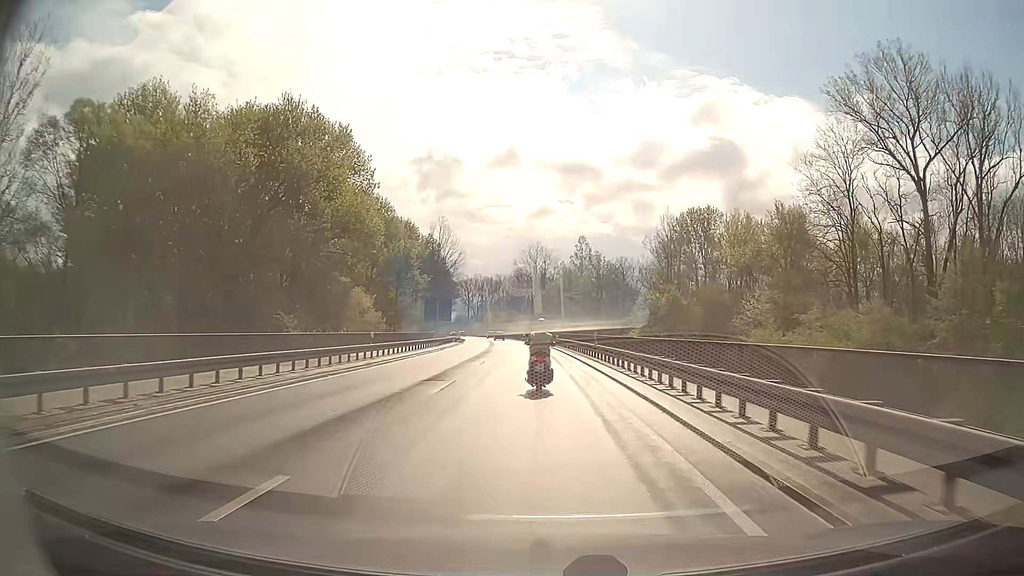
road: secondary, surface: asphalt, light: Day
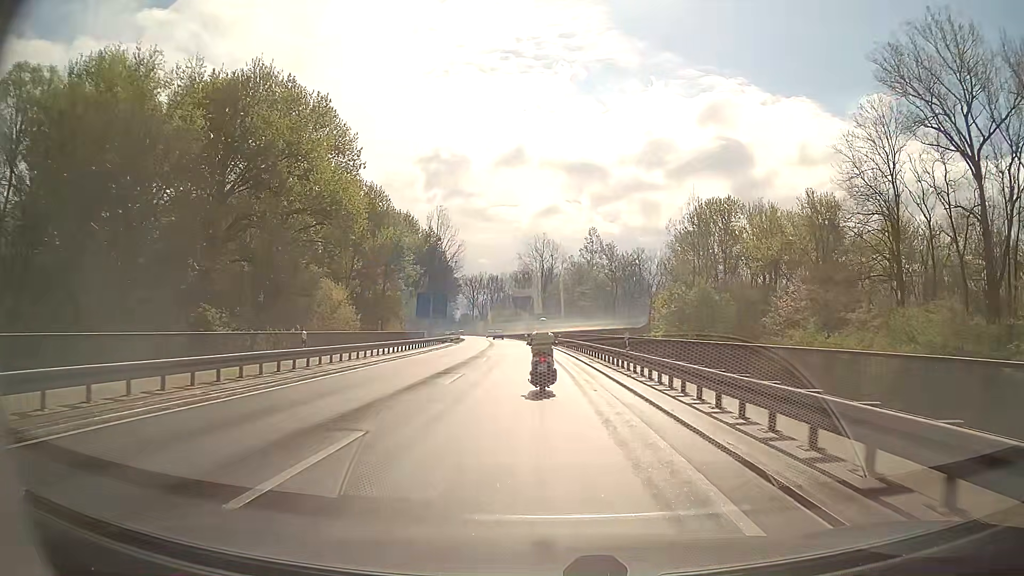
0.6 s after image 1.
(0.0, +9.4) m; -1°
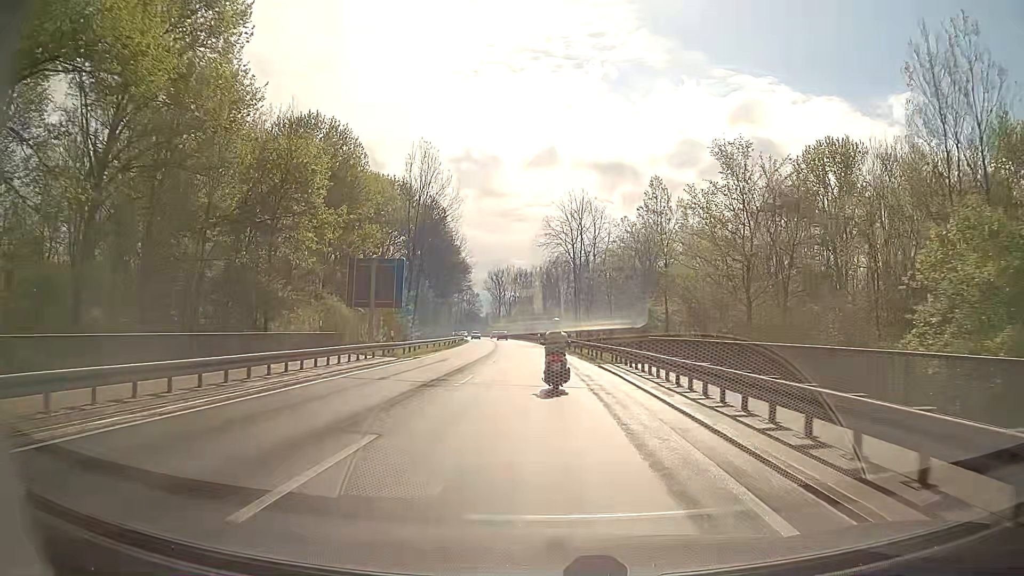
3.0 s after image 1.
(-0.8, +36.7) m; -3°
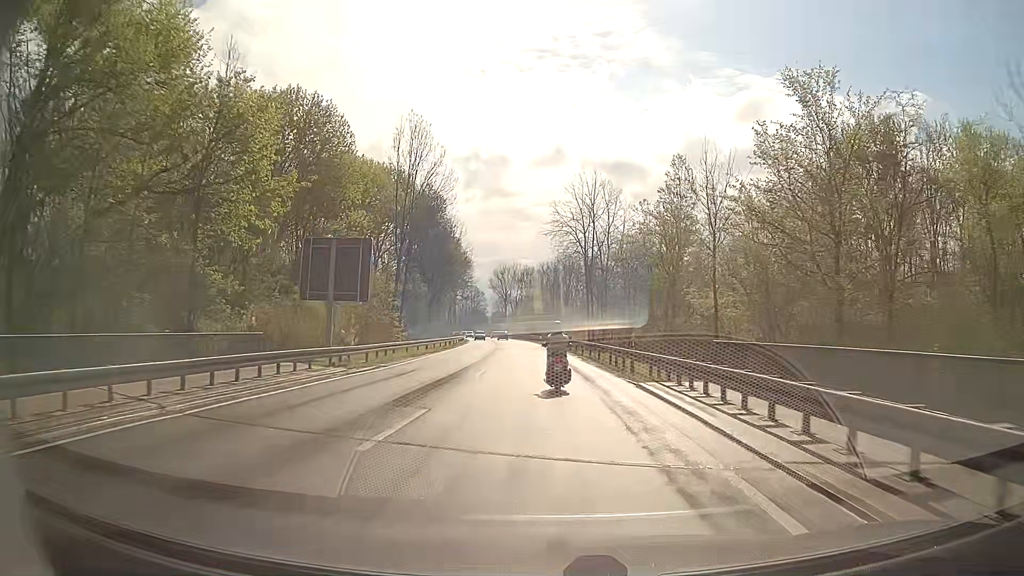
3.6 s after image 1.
(0.0, +9.1) m; -1°
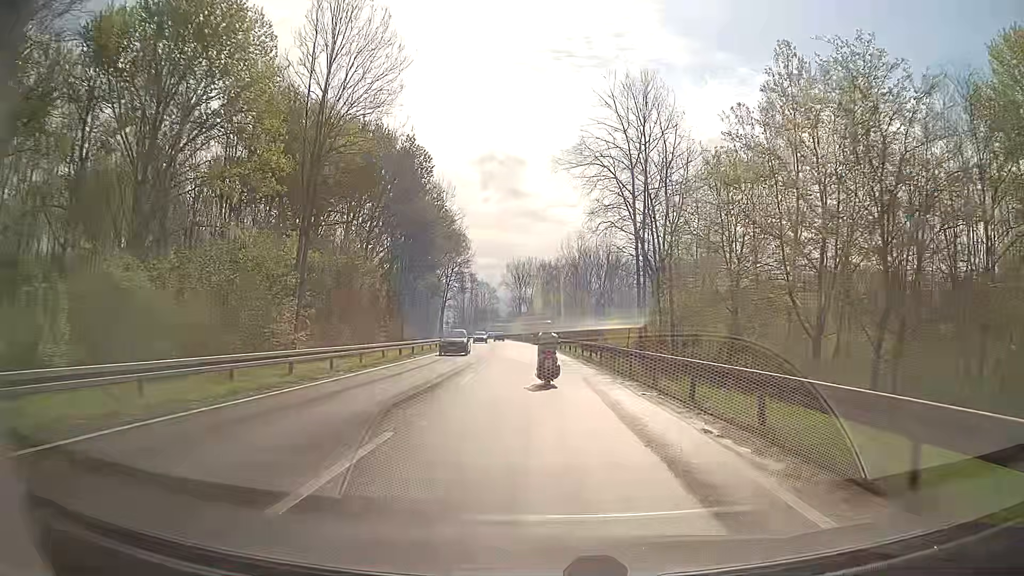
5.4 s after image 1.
(-0.4, +27.1) m; -2°
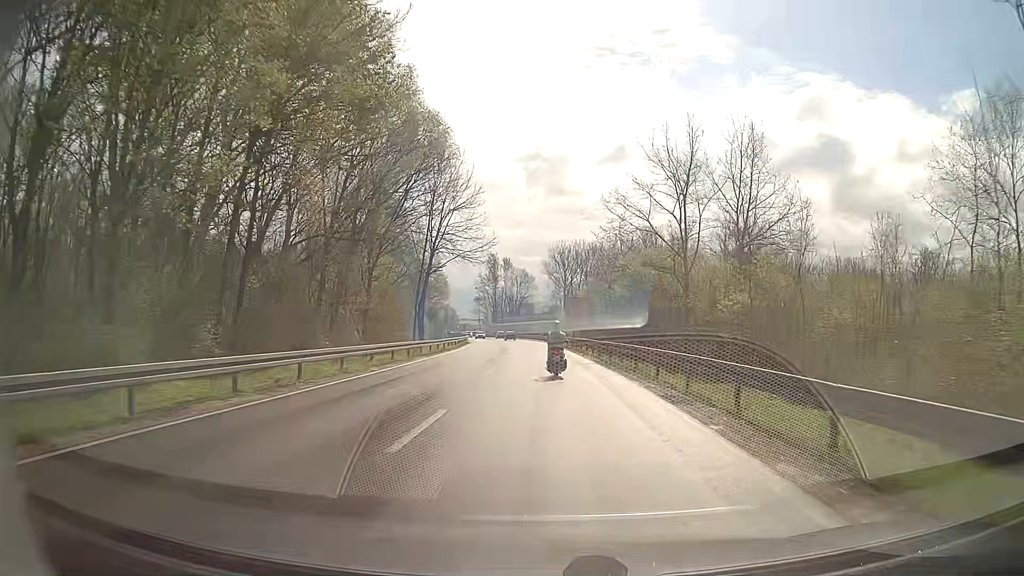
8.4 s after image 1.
(-1.5, +46.1) m; -3°
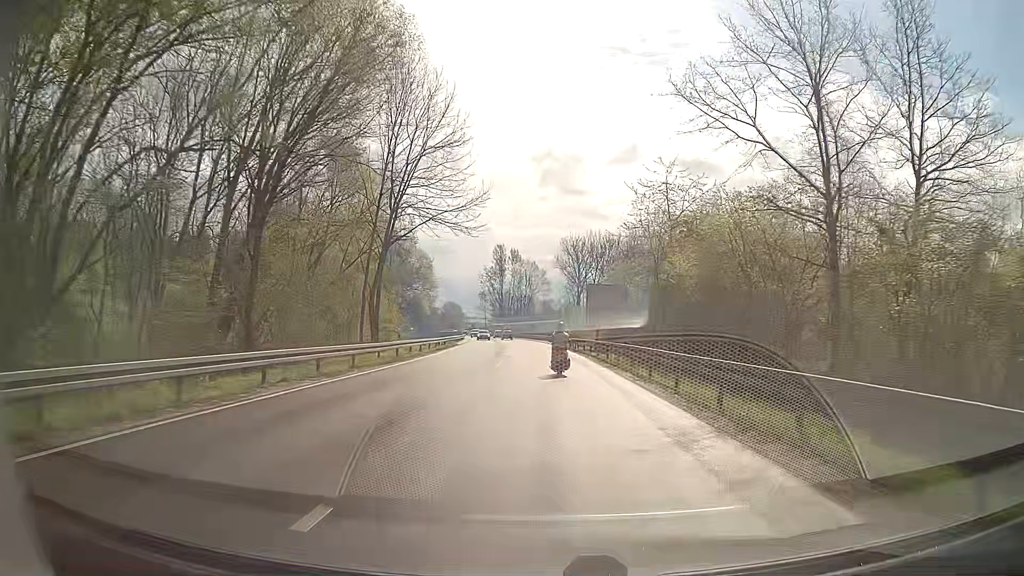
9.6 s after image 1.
(-0.3, +18.6) m; -1°
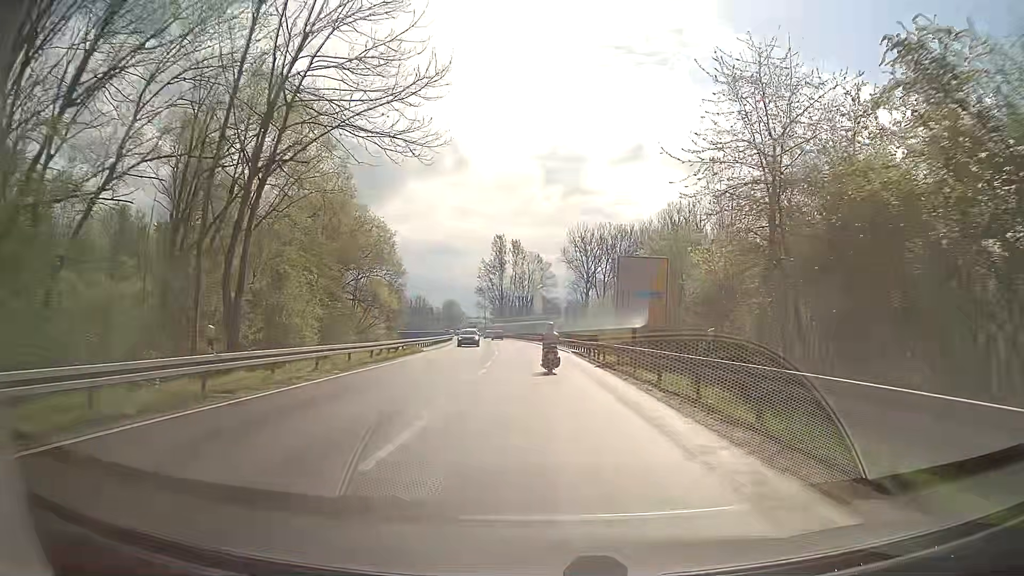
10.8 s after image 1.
(-0.1, +18.7) m; 0°
(0, +10) (0, +20) (0, +30) (-1, +40) (-2, +50) (-2, +60) (-3, +70) (-4, +80) (-6, +90) (-7, +100) m
